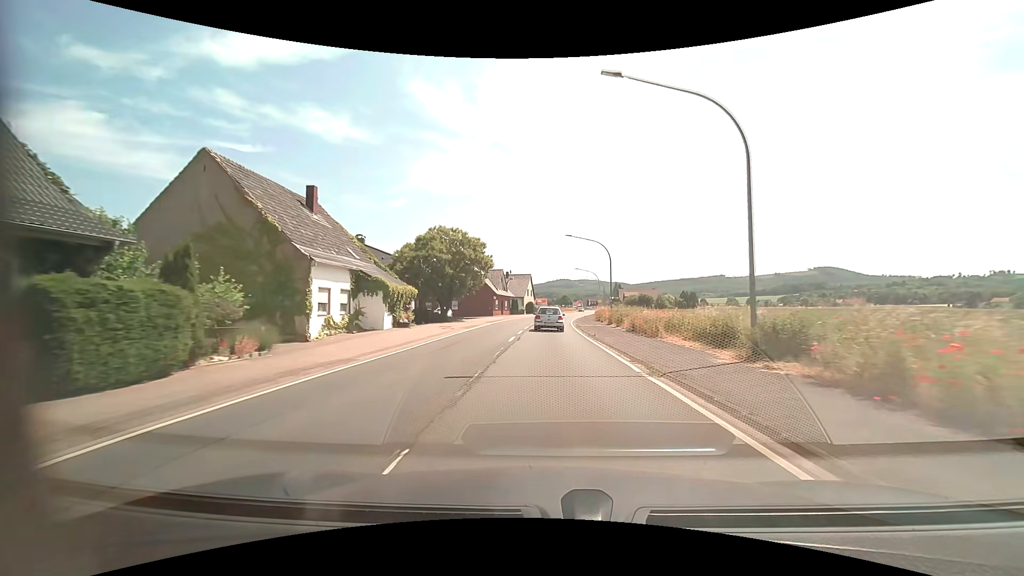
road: primary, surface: asphalt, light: Day
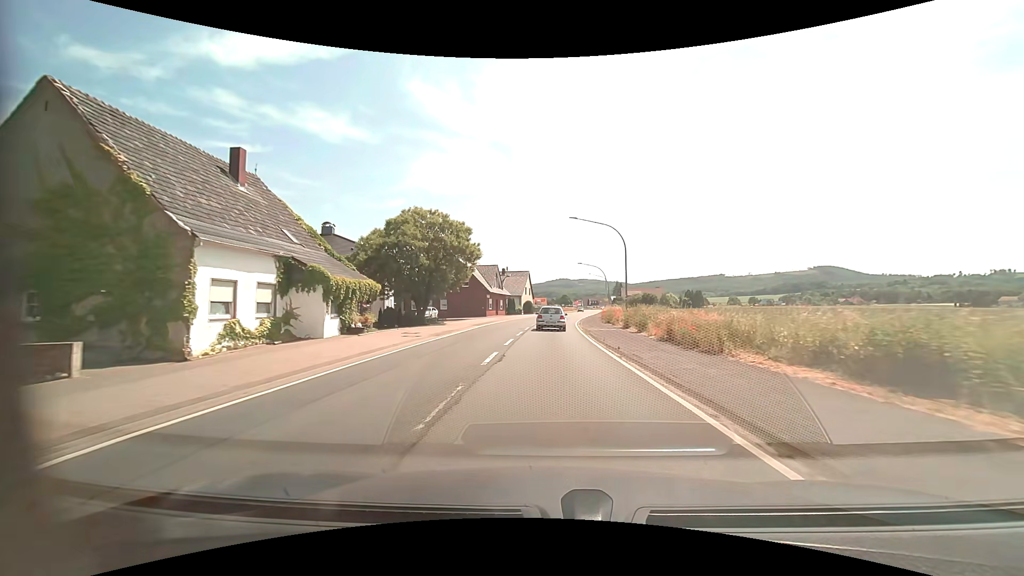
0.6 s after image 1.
(0.0, +8.2) m; 0°
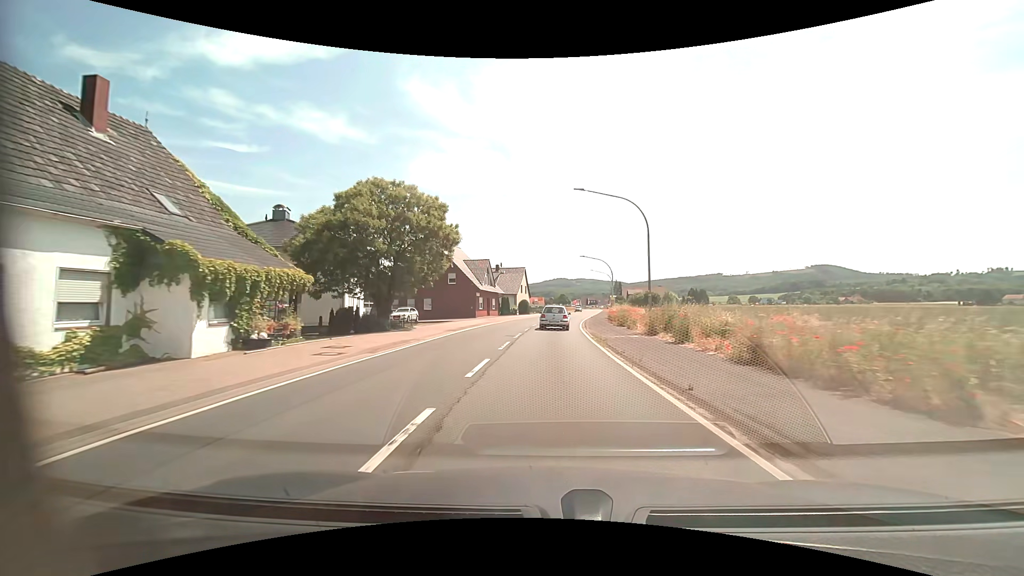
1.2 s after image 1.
(0.0, +8.2) m; +1°
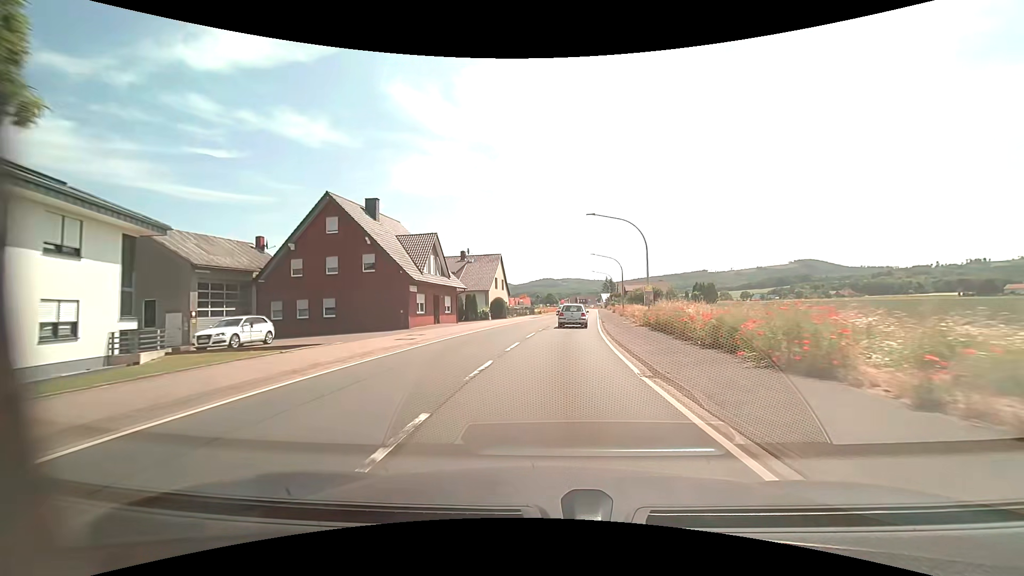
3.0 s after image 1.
(+0.1, +24.9) m; +1°
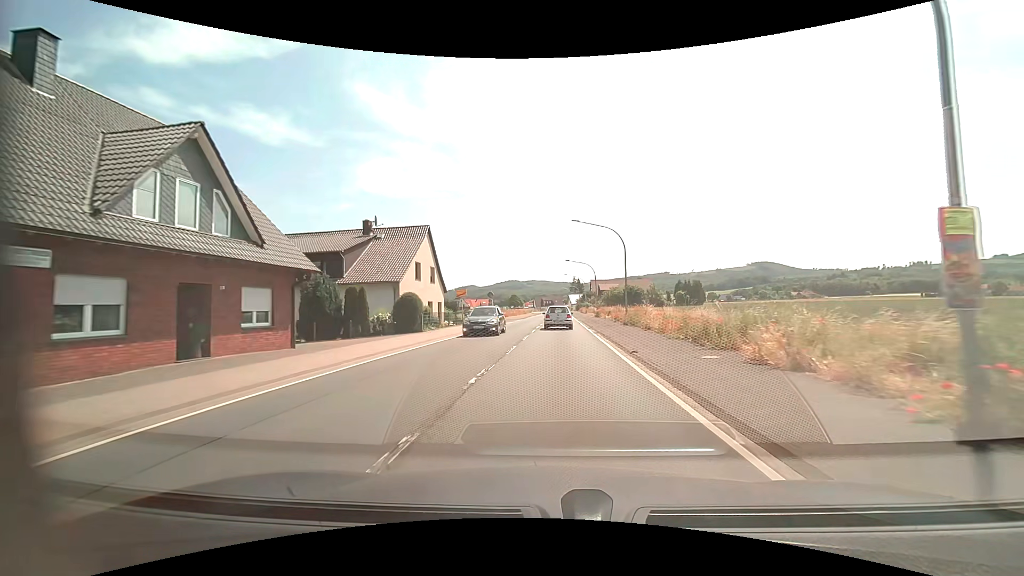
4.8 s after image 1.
(+0.9, +24.9) m; +4°
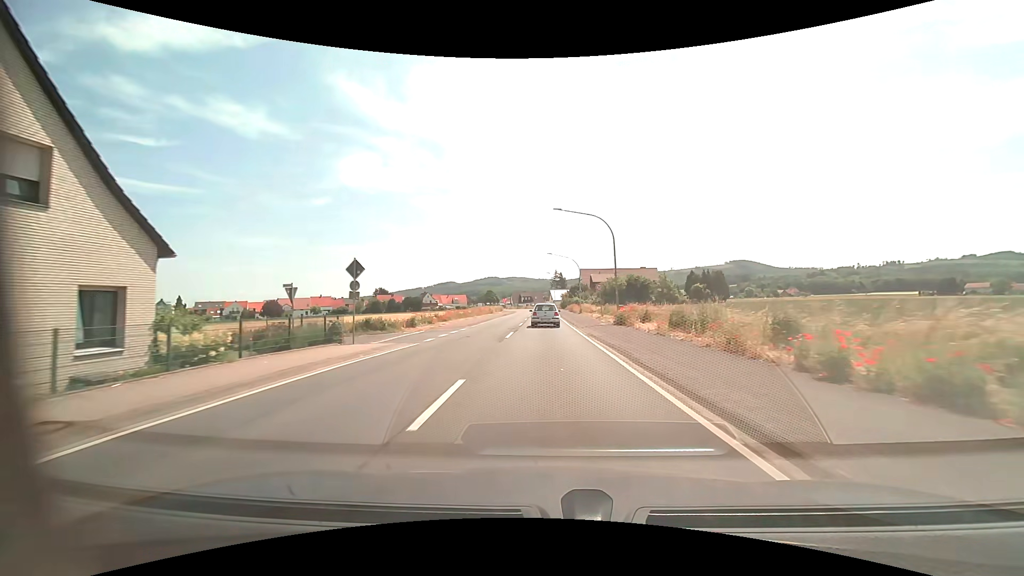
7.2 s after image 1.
(+0.8, +33.4) m; +2°
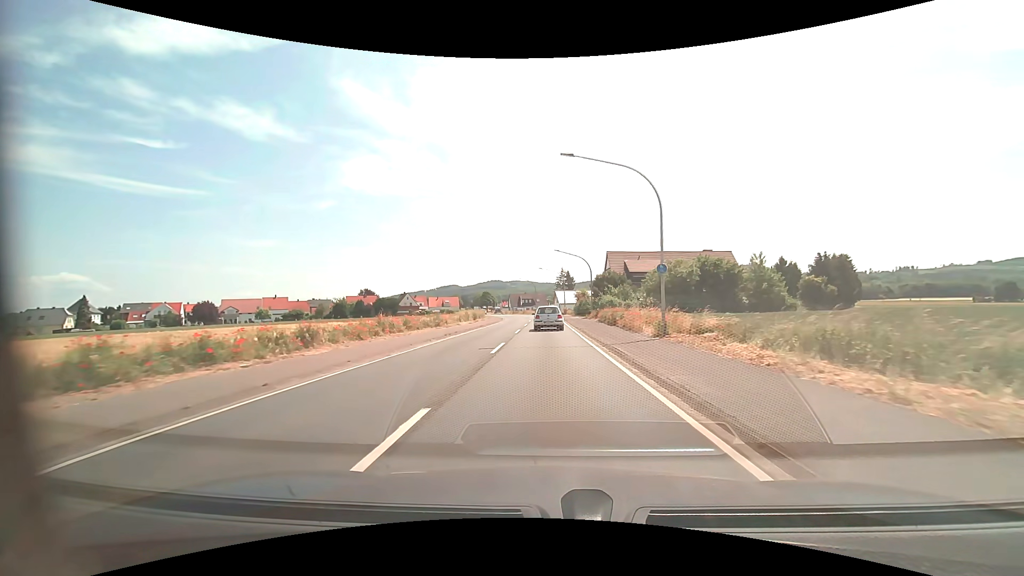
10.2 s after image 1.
(-0.3, +42.0) m; -1°
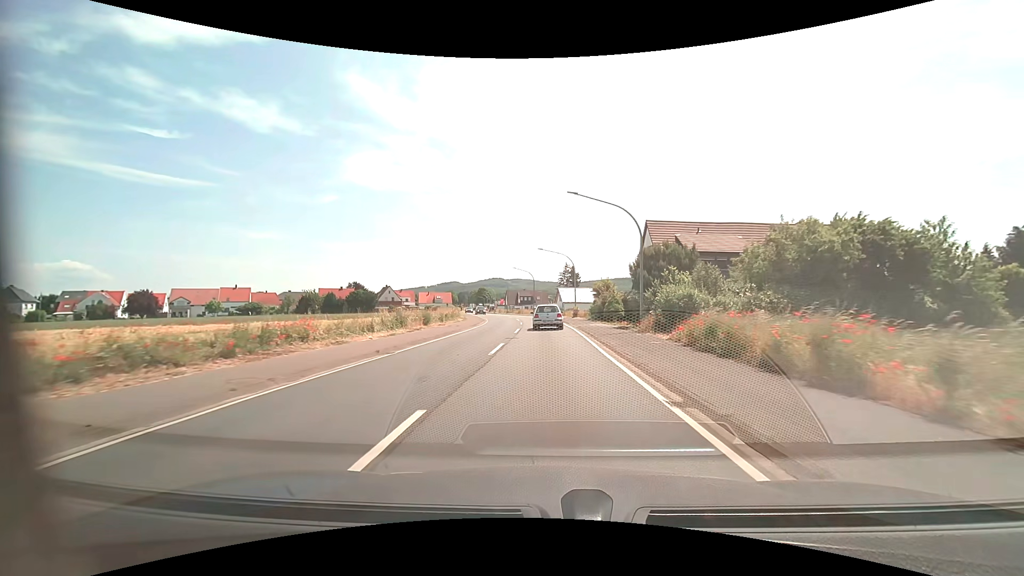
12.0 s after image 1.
(0.0, +25.2) m; 0°
(0, +10) (0, +20) (0, +30) (0, +40) (-1, +50) (-2, +60) (-4, +70) (-6, +80) (-8, +89) (-10, +99) m
